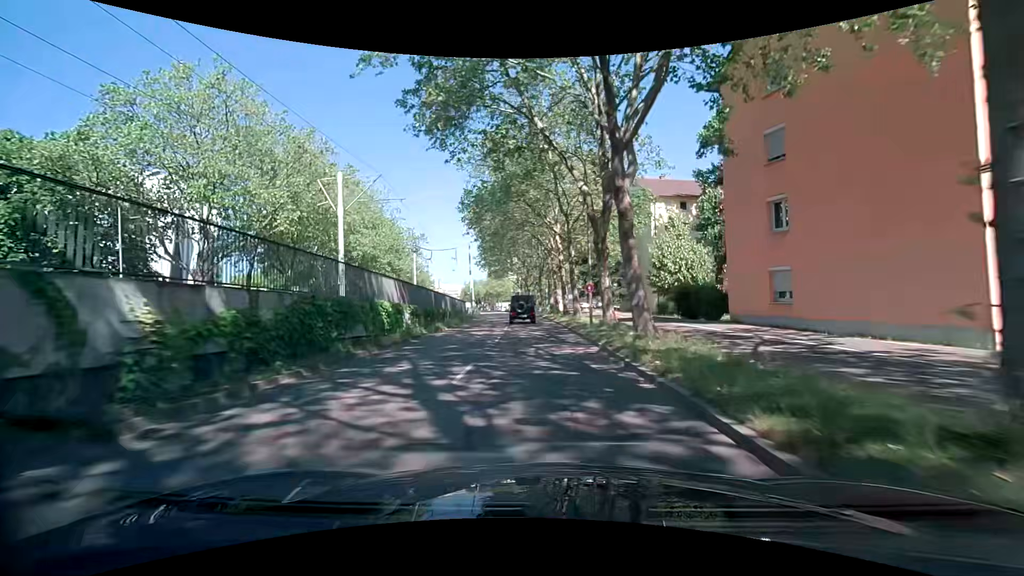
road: tertiary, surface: asphalt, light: Day
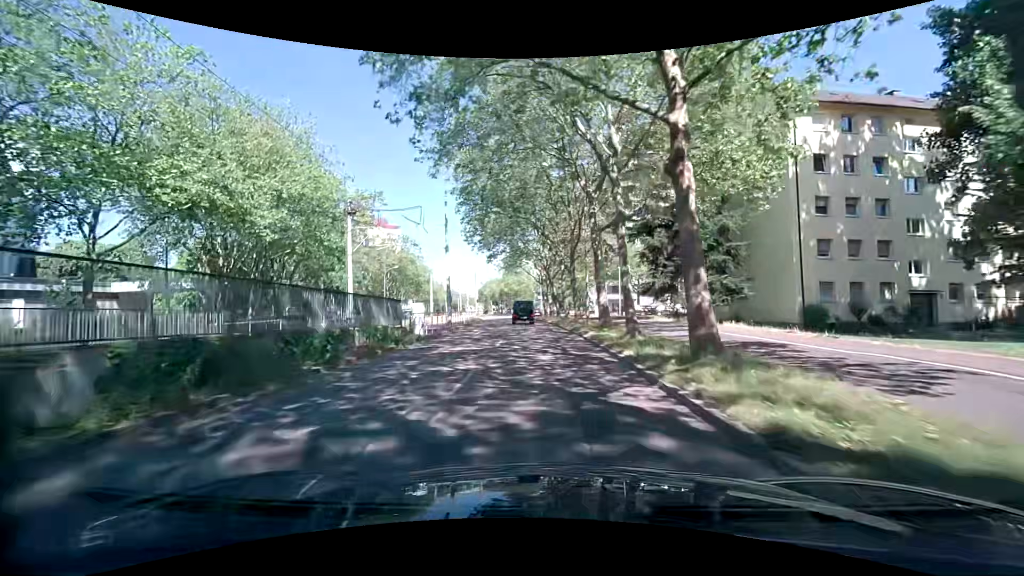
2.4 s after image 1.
(-0.7, +28.0) m; -2°
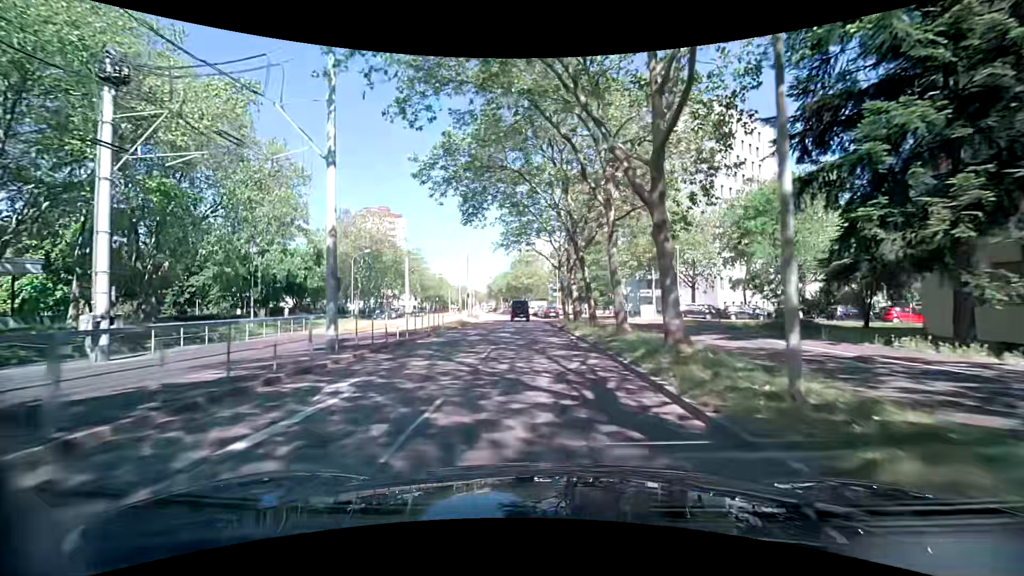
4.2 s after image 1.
(-0.6, +21.4) m; -3°
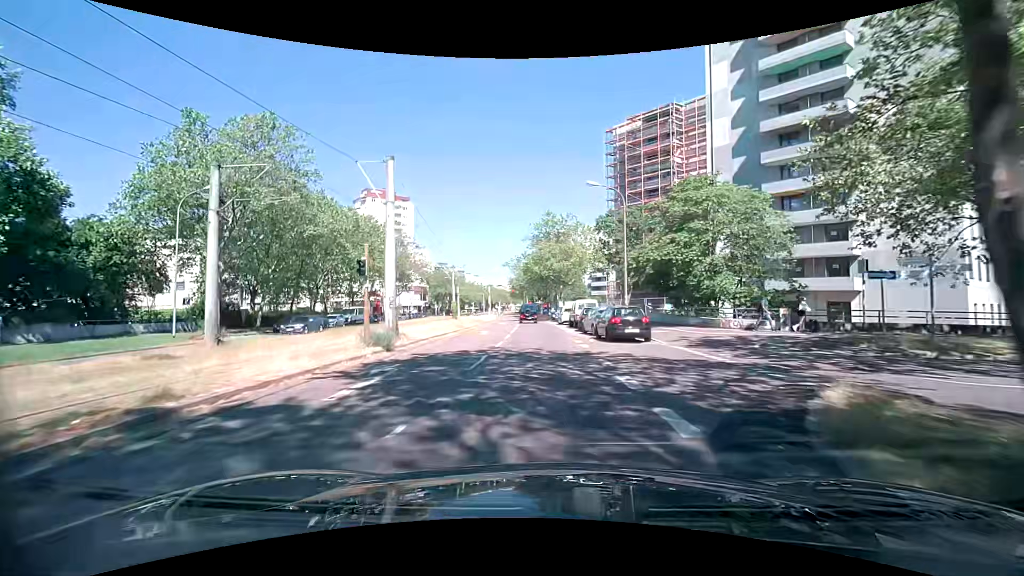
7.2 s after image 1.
(-1.0, +37.6) m; -3°
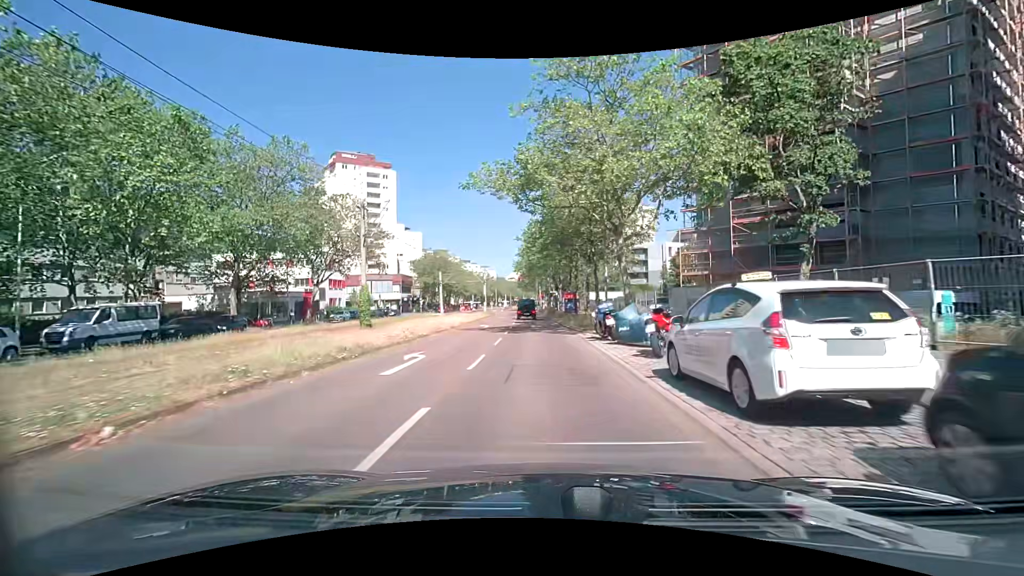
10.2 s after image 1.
(-0.7, +37.8) m; -1°
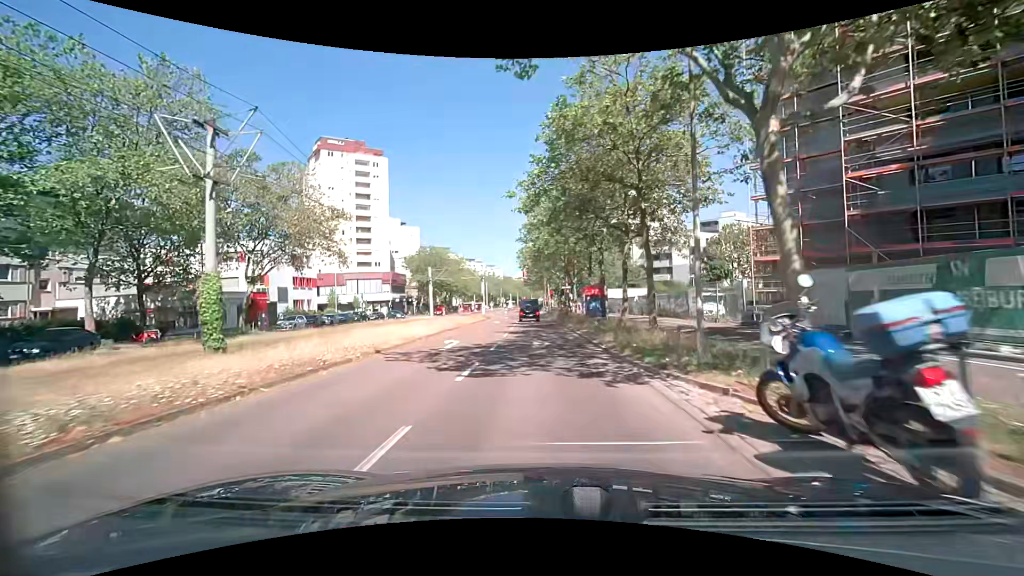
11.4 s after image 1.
(-0.2, +14.2) m; -2°
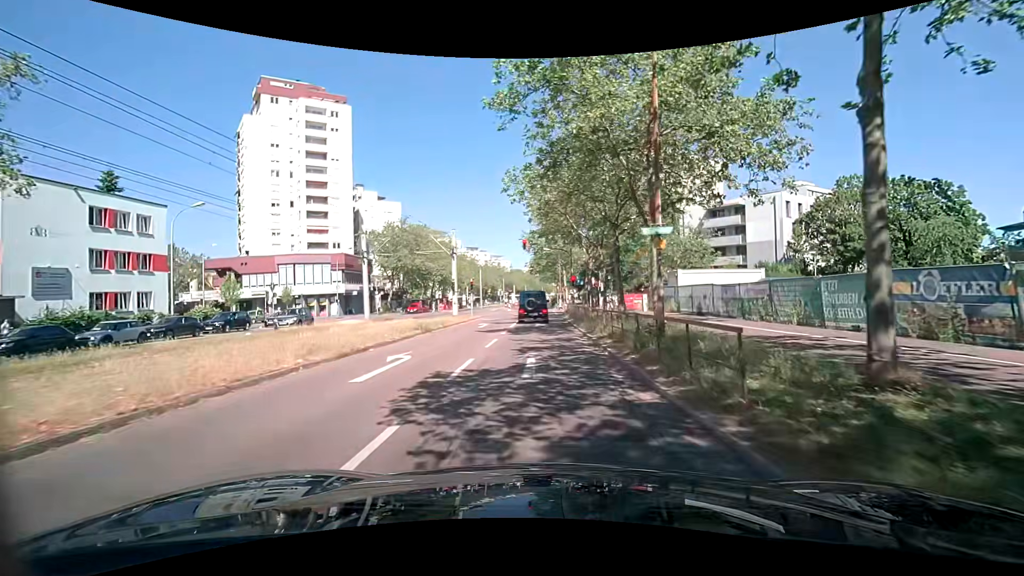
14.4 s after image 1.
(-0.3, +31.1) m; -1°
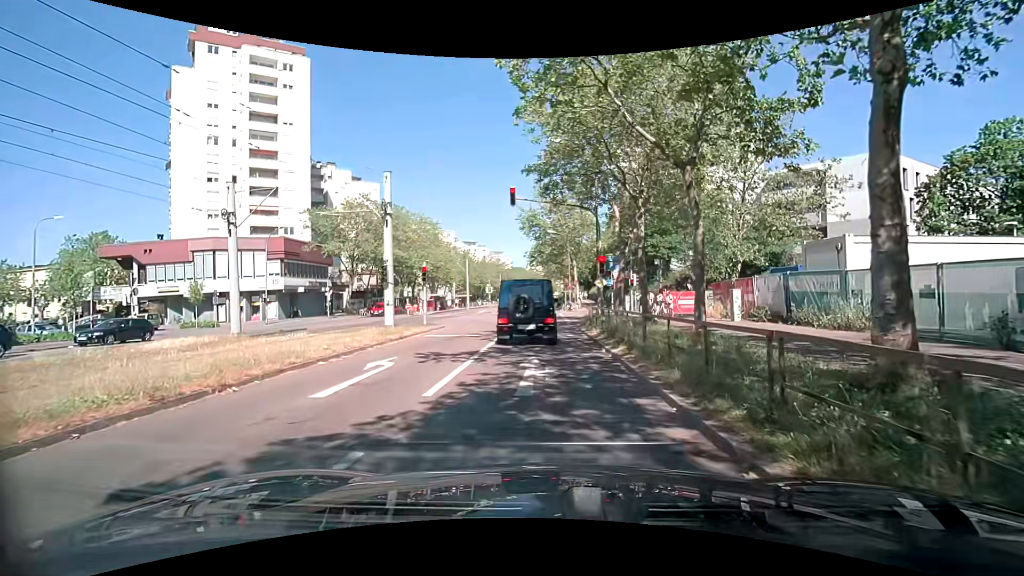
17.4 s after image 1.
(-0.1, +18.5) m; +1°
